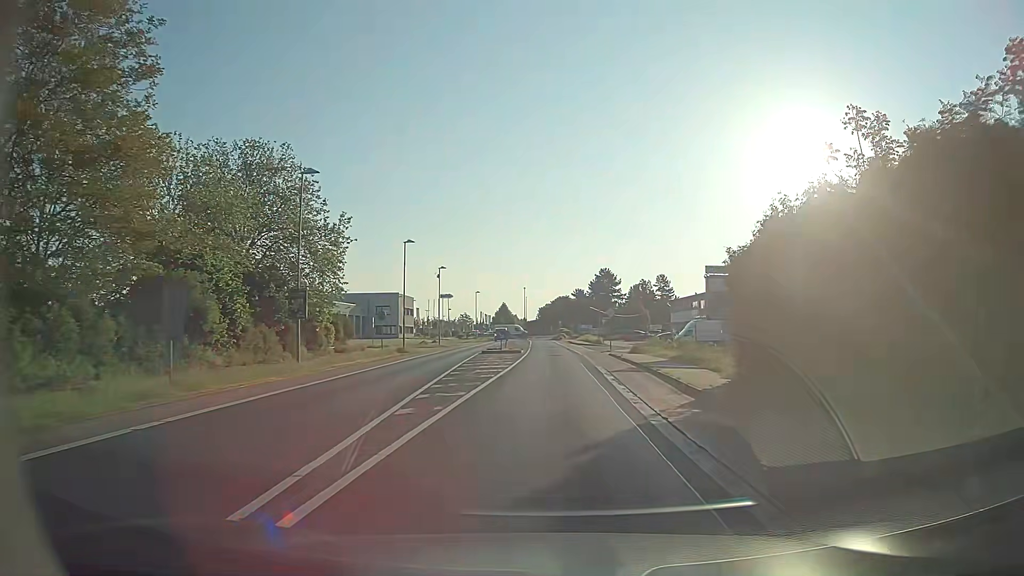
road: tertiary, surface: asphalt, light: Day
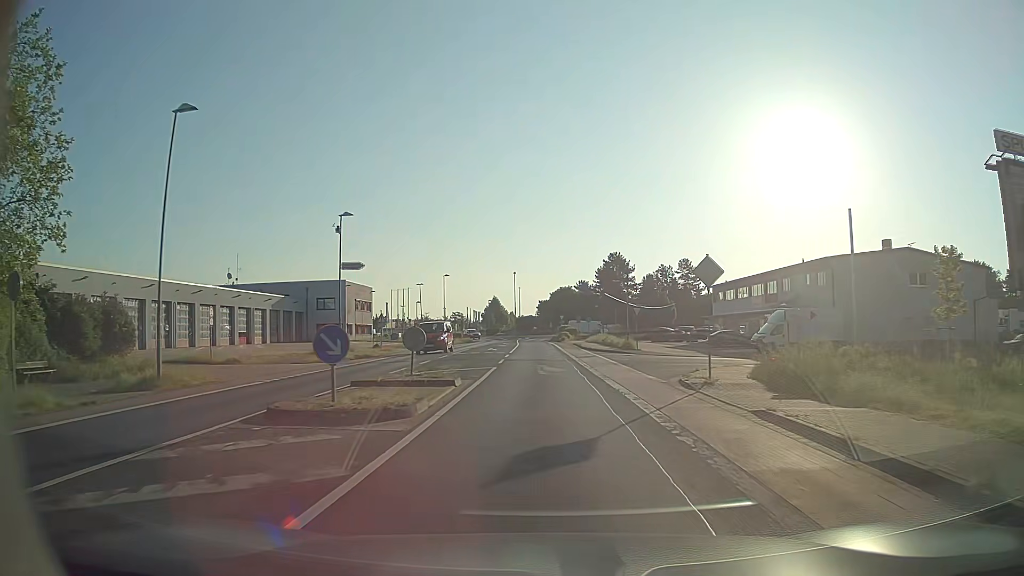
(+0.7, +31.7) m; 0°
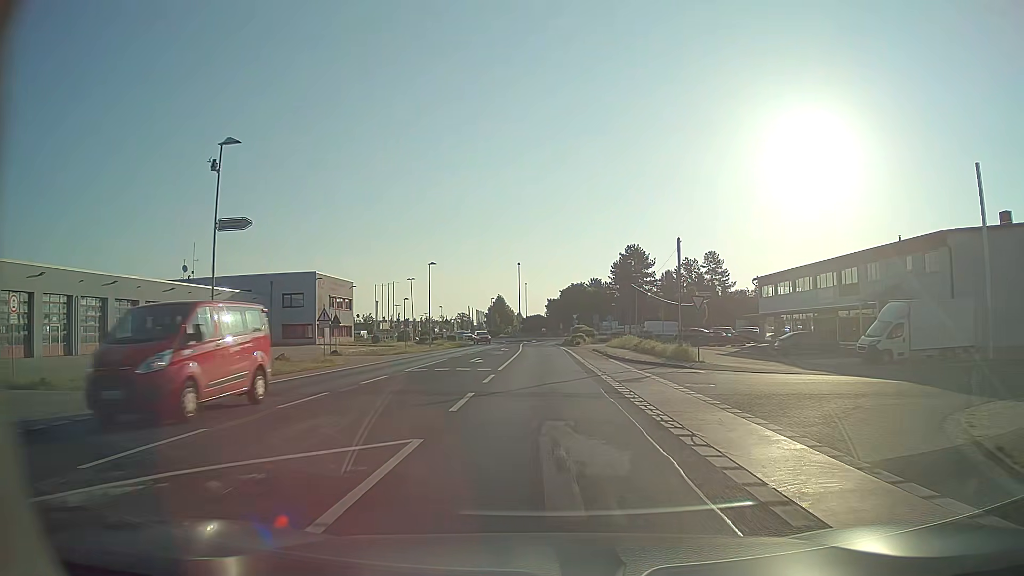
(-0.1, +15.8) m; -1°
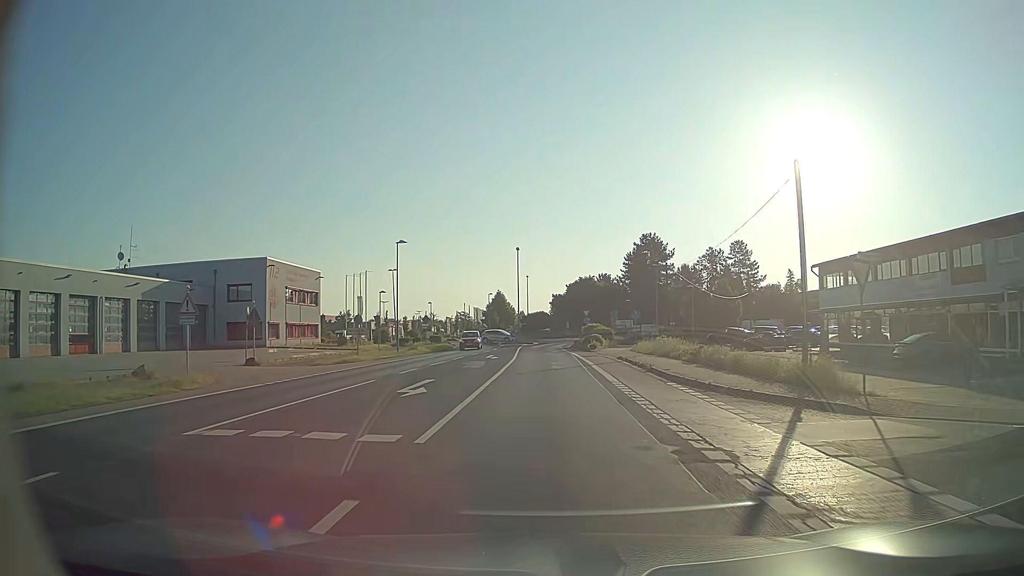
(-0.1, +15.4) m; 0°
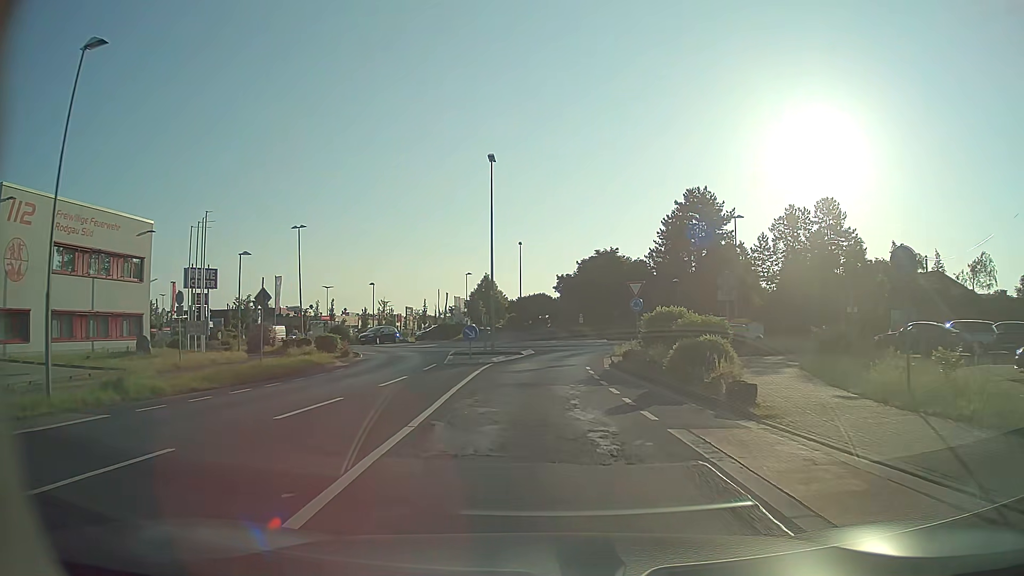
(-0.1, +35.9) m; 0°
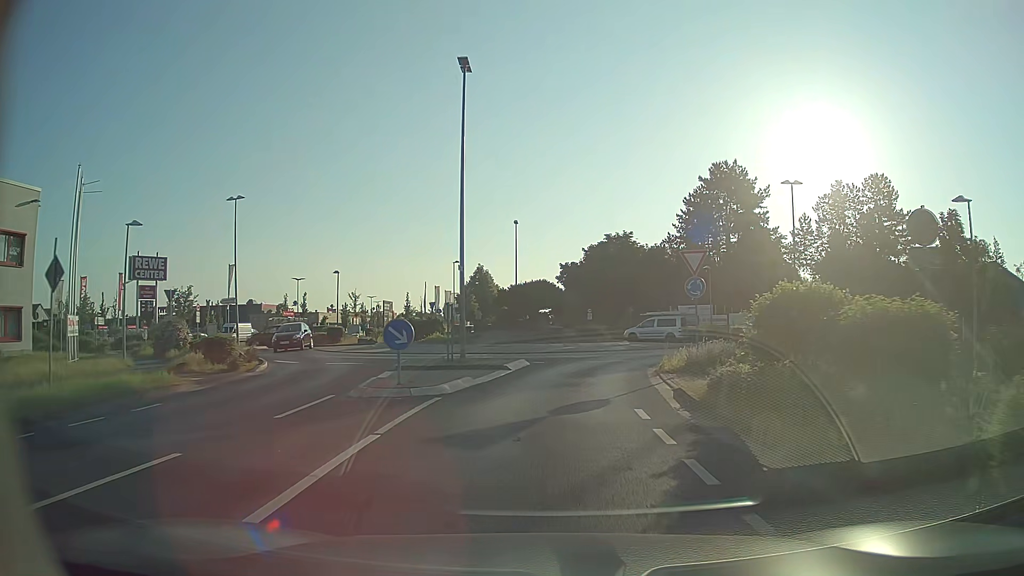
(0.0, +12.2) m; 0°
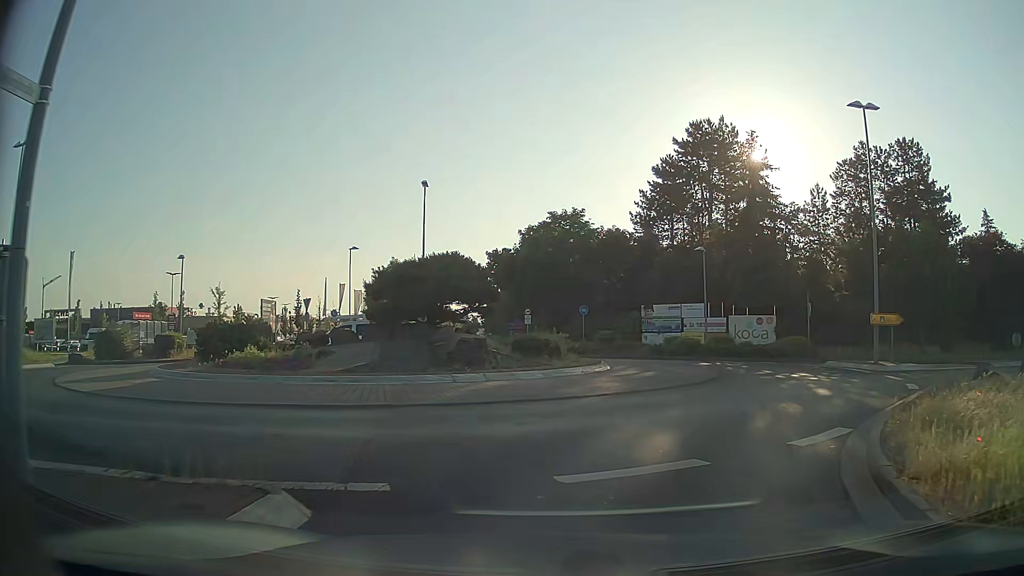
(+0.4, +16.4) m; +6°
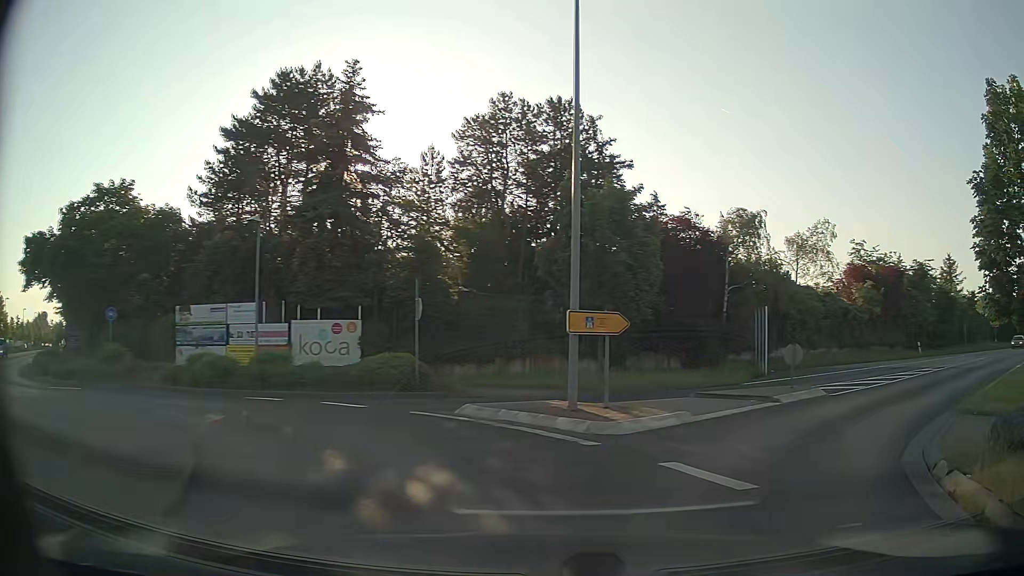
(+3.2, +12.4) m; +35°
(+3, +10) (+9, +17) (+16, +24) (+23, +31) (+31, +38) (+38, +45) (+46, +51) (+53, +58) (+61, +64) (+69, +71) m
